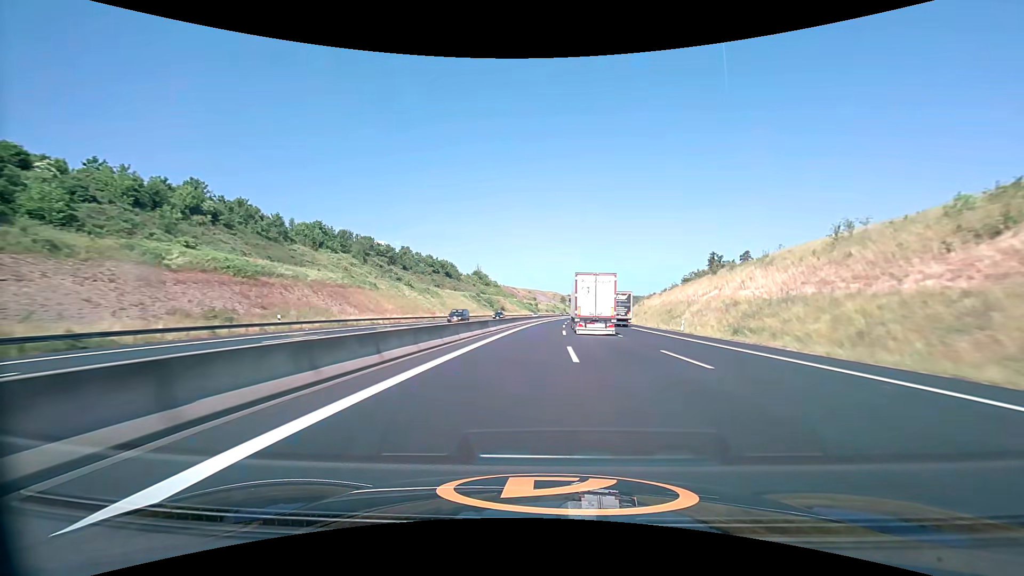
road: motorway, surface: asphalt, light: Day
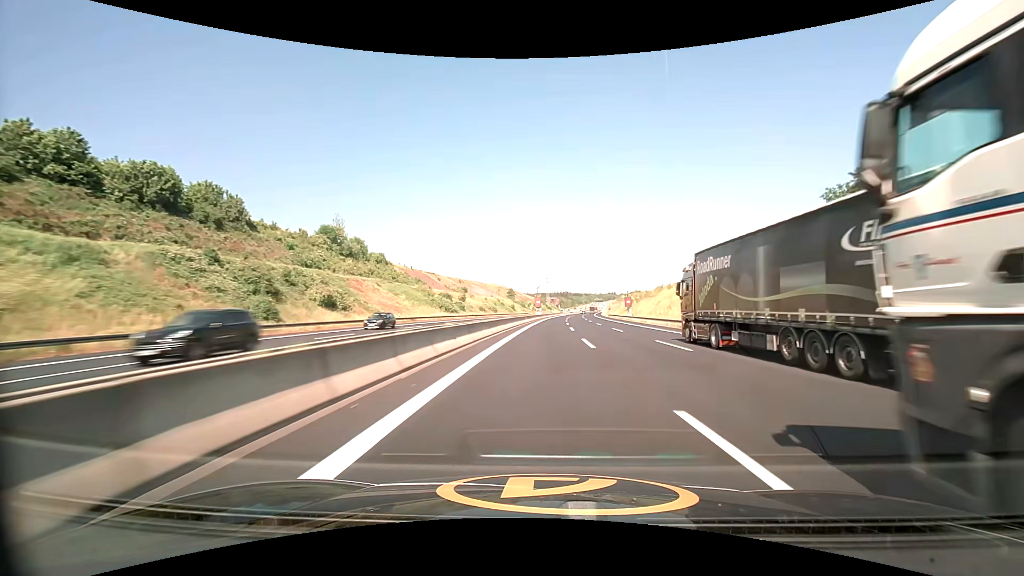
(+6.5, +119.8) m; +6°
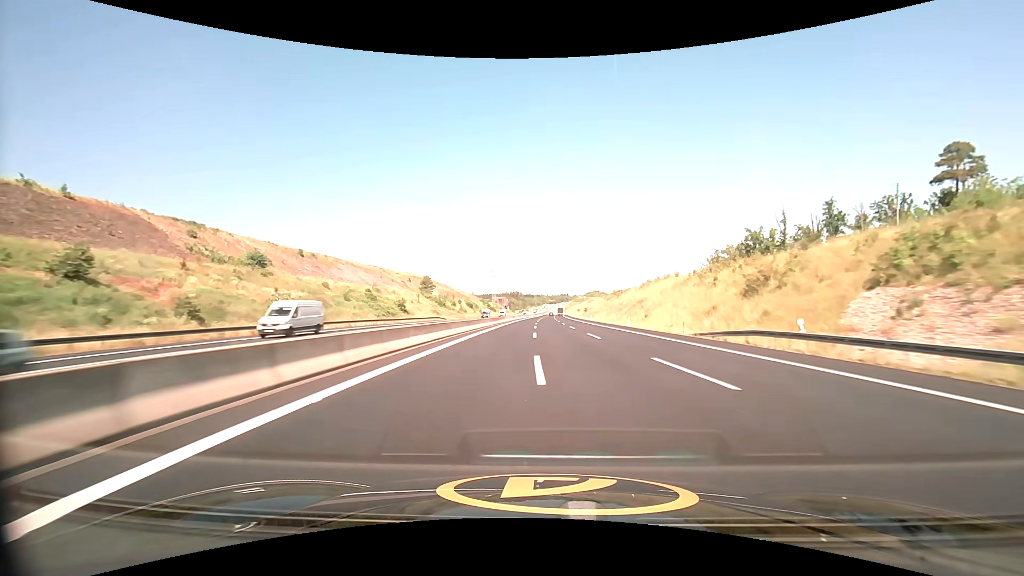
(+6.6, +116.5) m; +6°
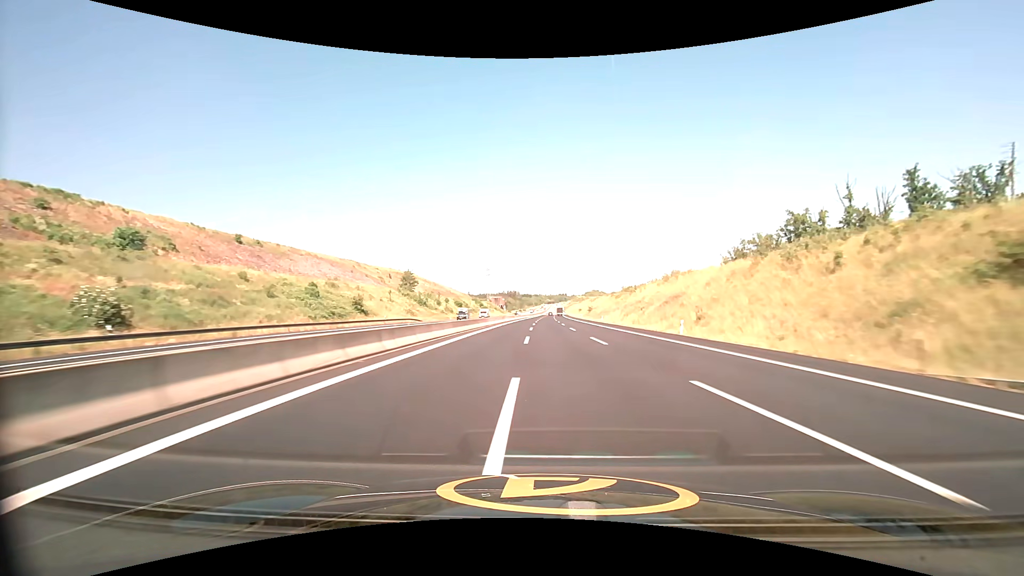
(0.0, +23.2) m; 0°
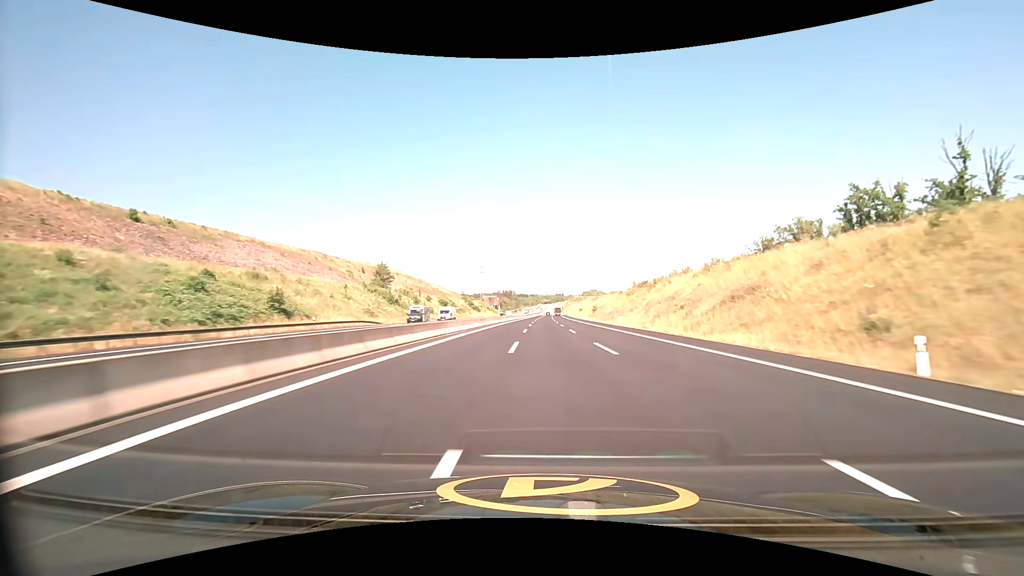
(+0.1, +23.1) m; 0°
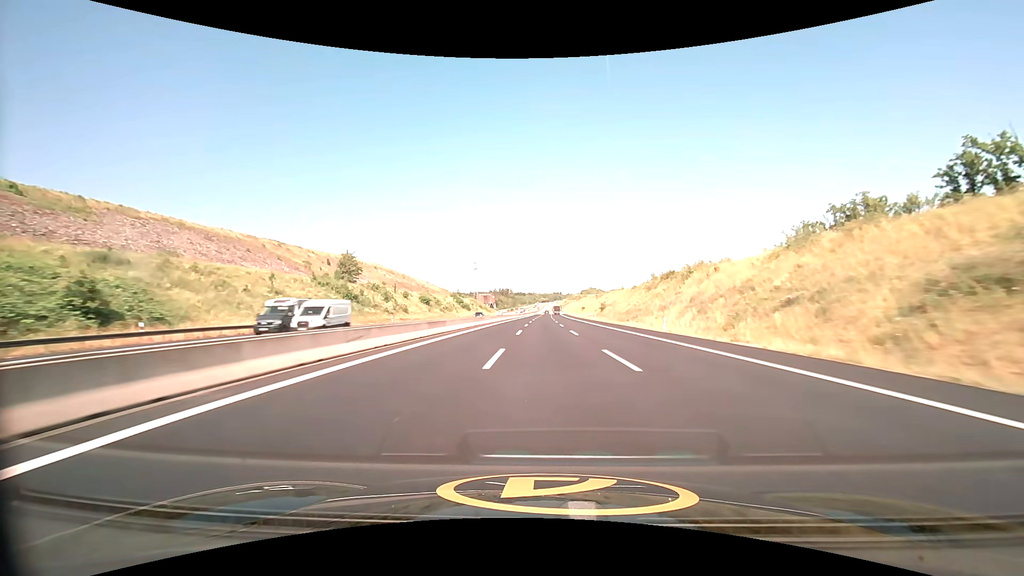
(+0.1, +23.1) m; 0°
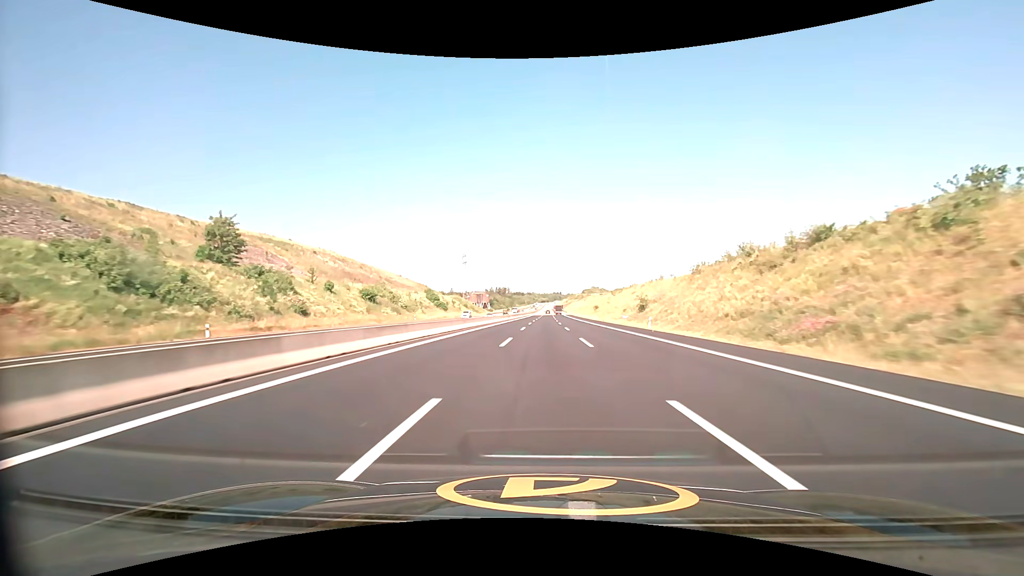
(+0.1, +45.6) m; 0°
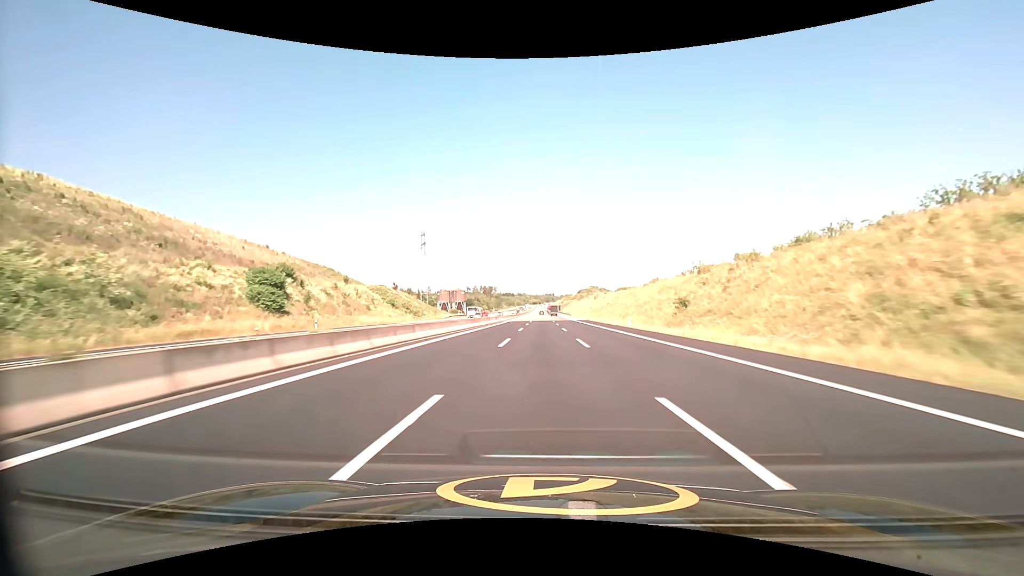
(+0.8, +90.0) m; +1°
(0, +10) (0, +20) (0, +30) (0, +40) (0, +50) (0, +60) (0, +70) (0, +80) (0, +90) (0, +100) m
